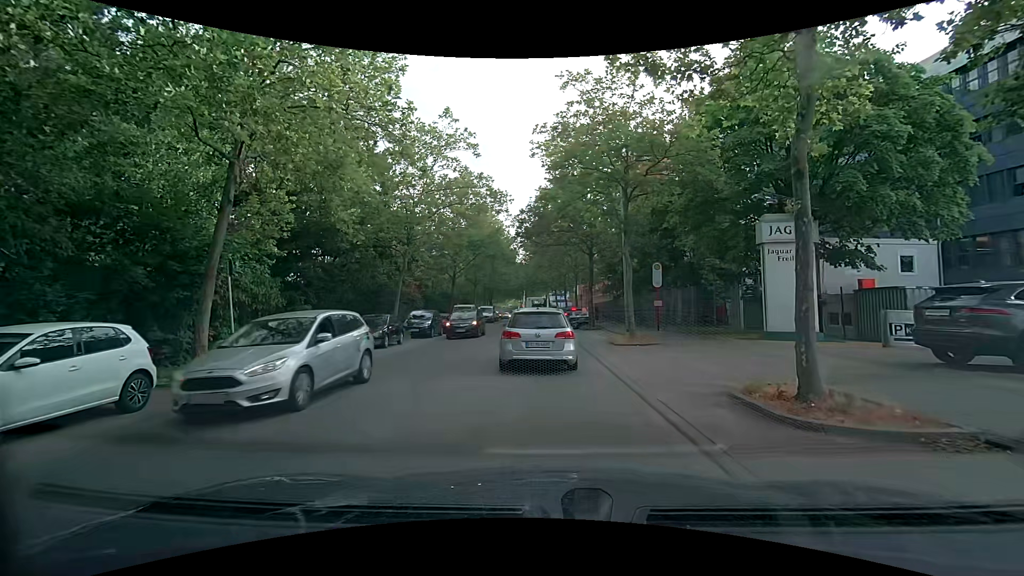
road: tertiary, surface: asphalt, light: Day
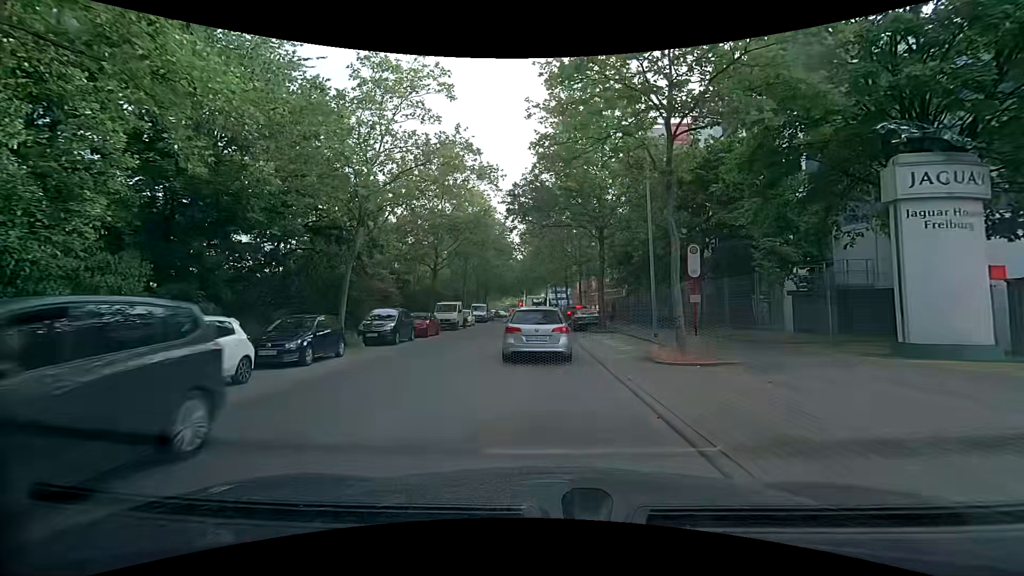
(-0.1, +7.2) m; +1°
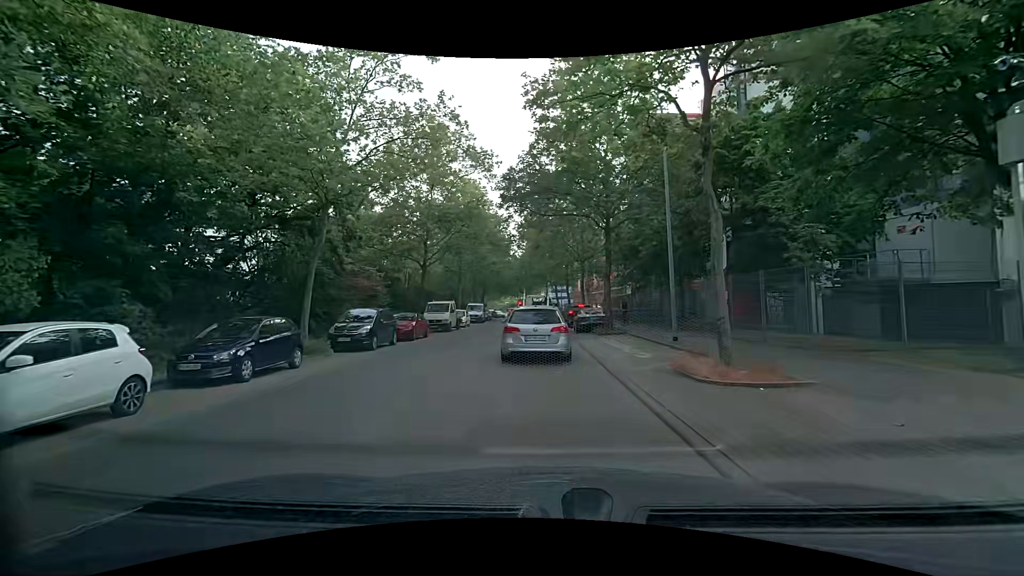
(-0.1, +3.0) m; -1°
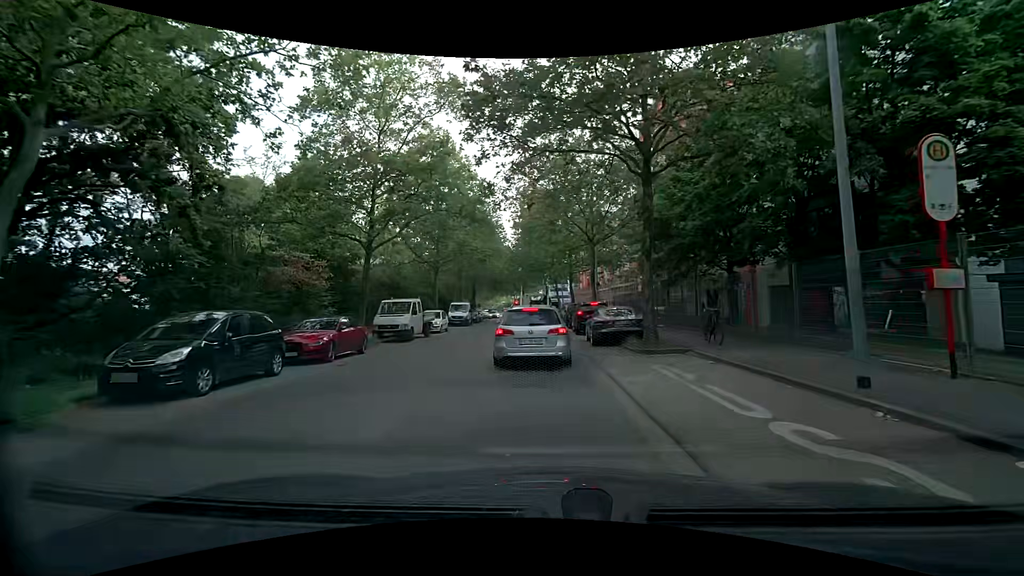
(0.0, +9.8) m; 0°
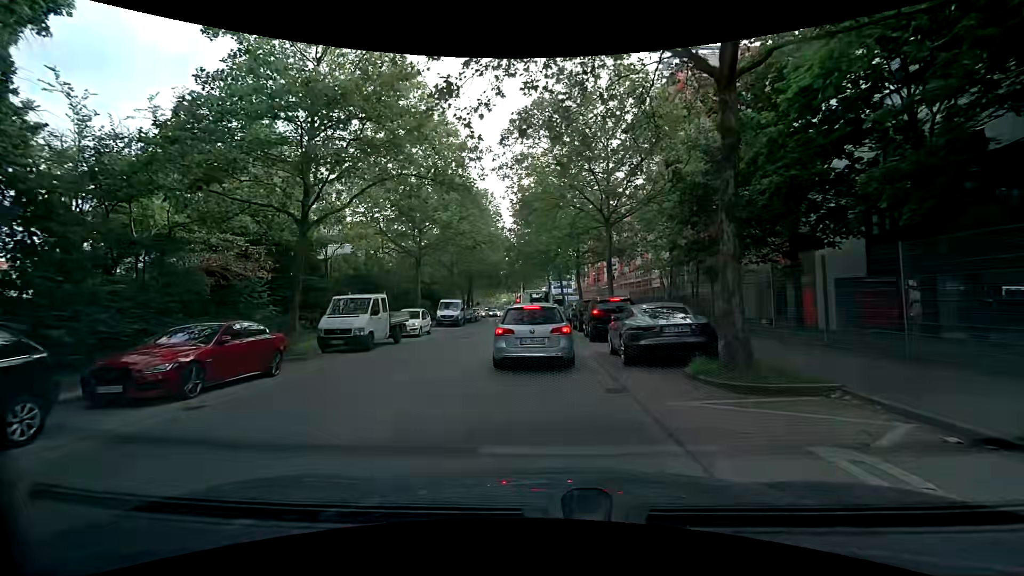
(0.0, +6.2) m; +1°
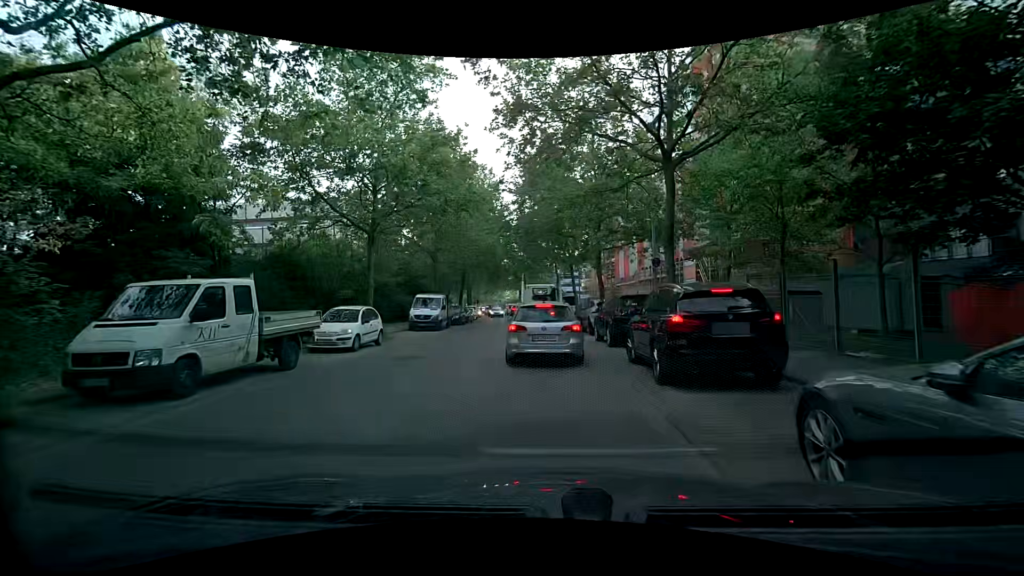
(-0.2, +9.8) m; -3°
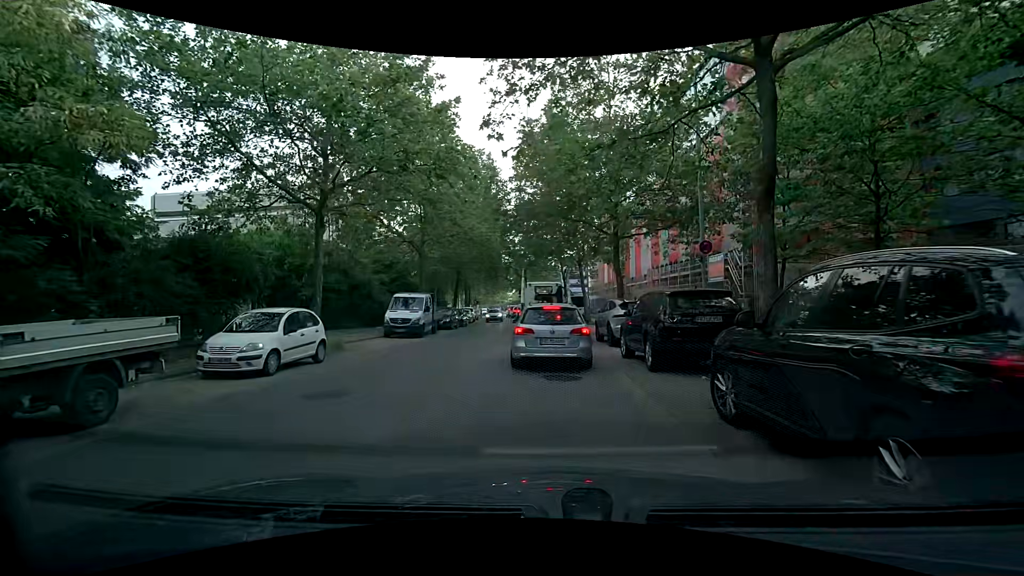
(0.0, +5.5) m; -1°
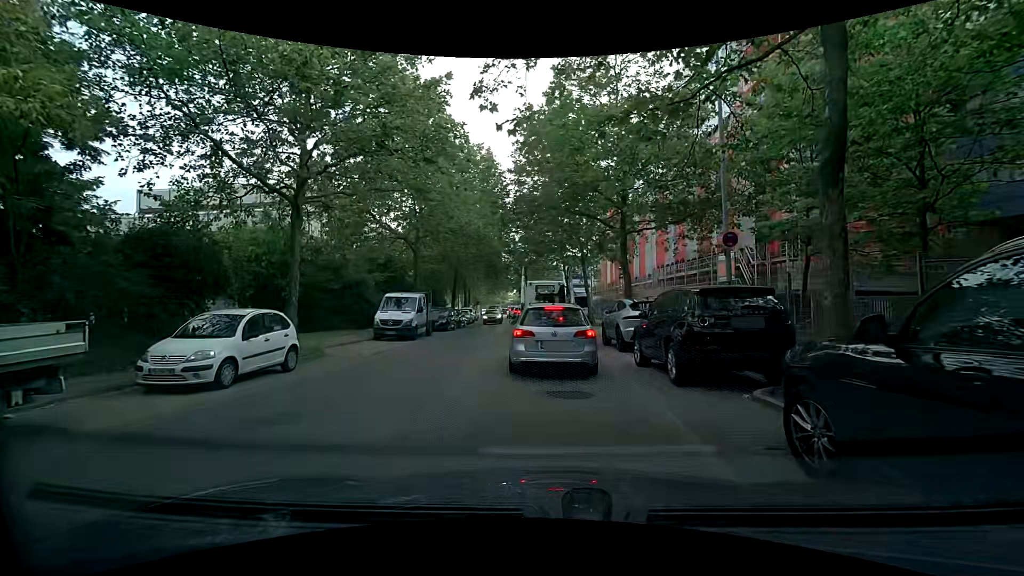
(0.0, +1.7) m; +1°
